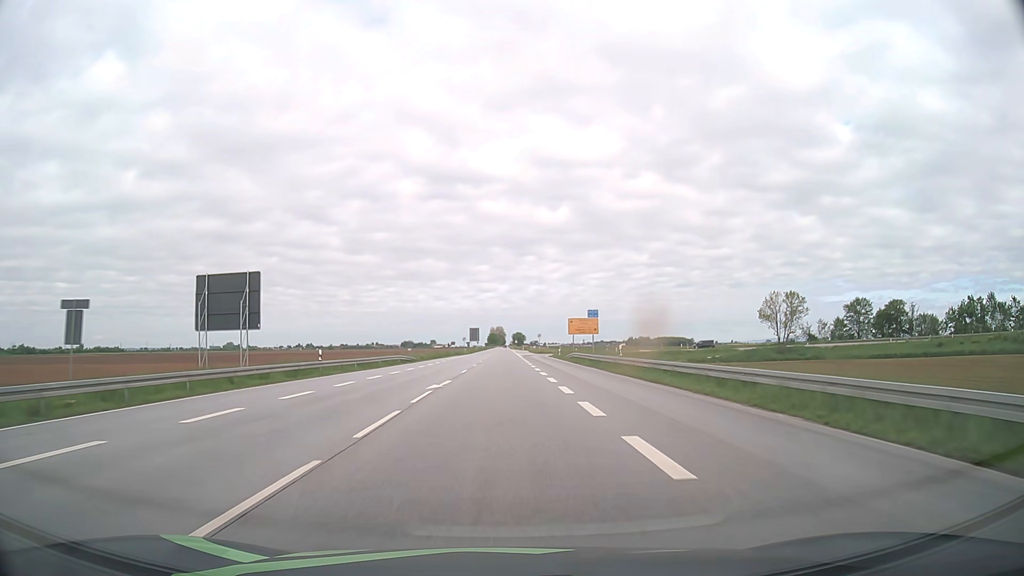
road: primary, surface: asphalt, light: Day
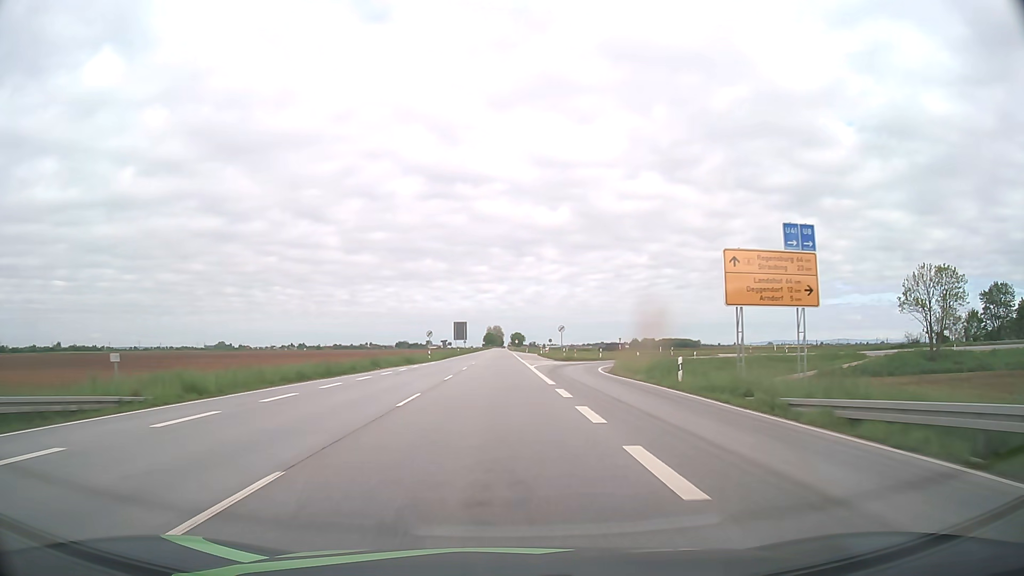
(+0.1, +55.1) m; 0°
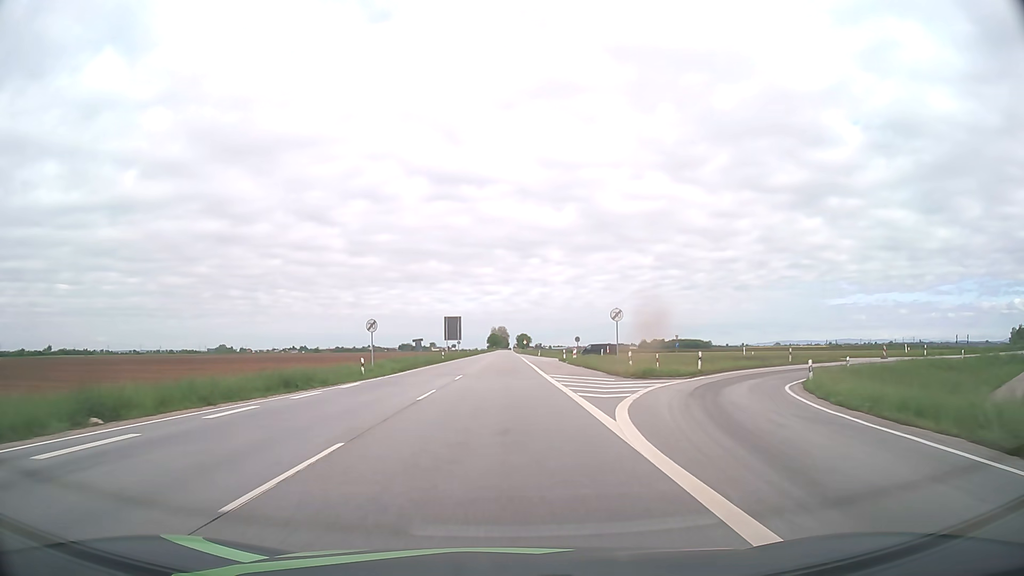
(-0.1, +34.0) m; 0°
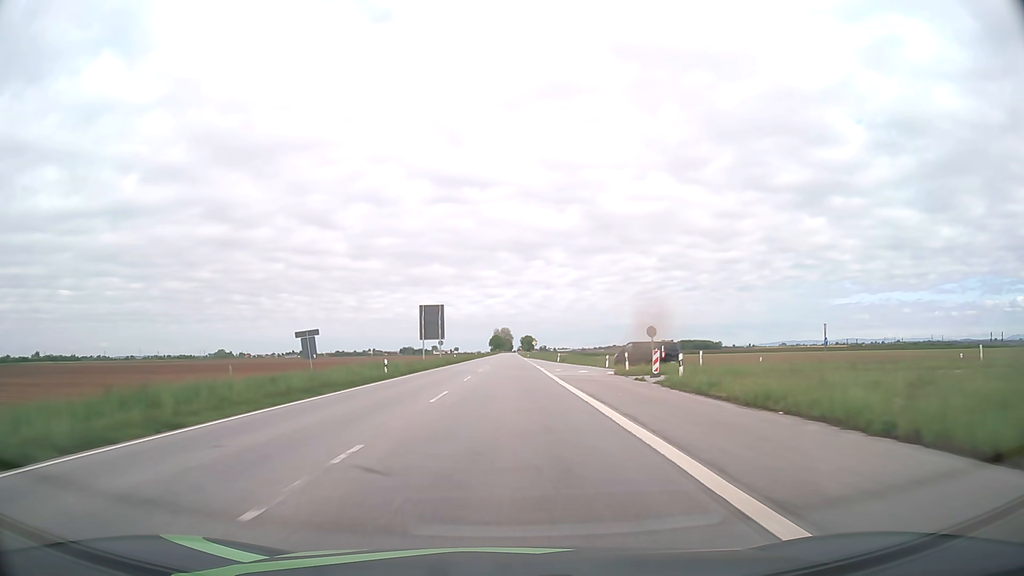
(0.0, +36.7) m; 0°
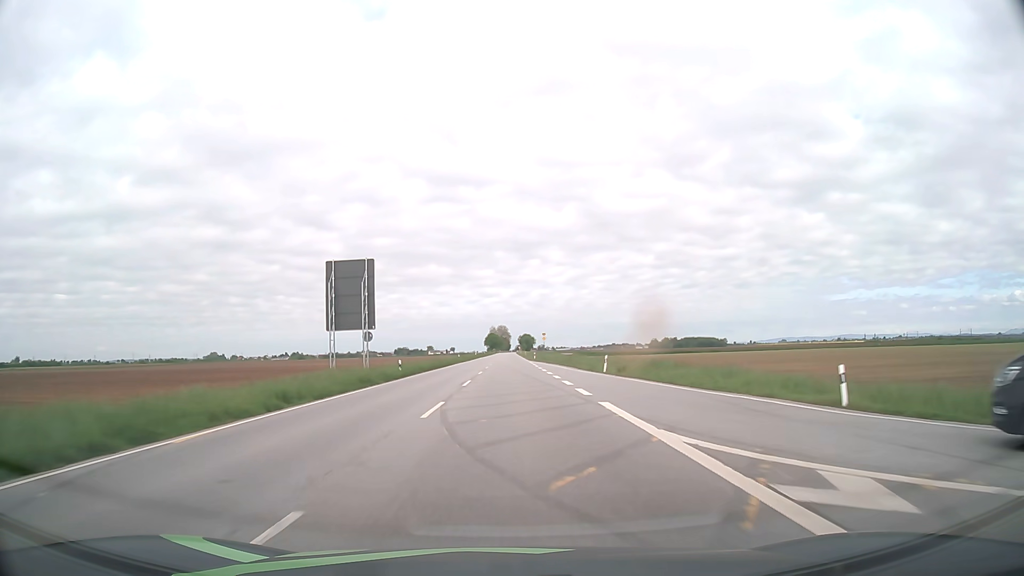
(0.0, +40.2) m; 0°
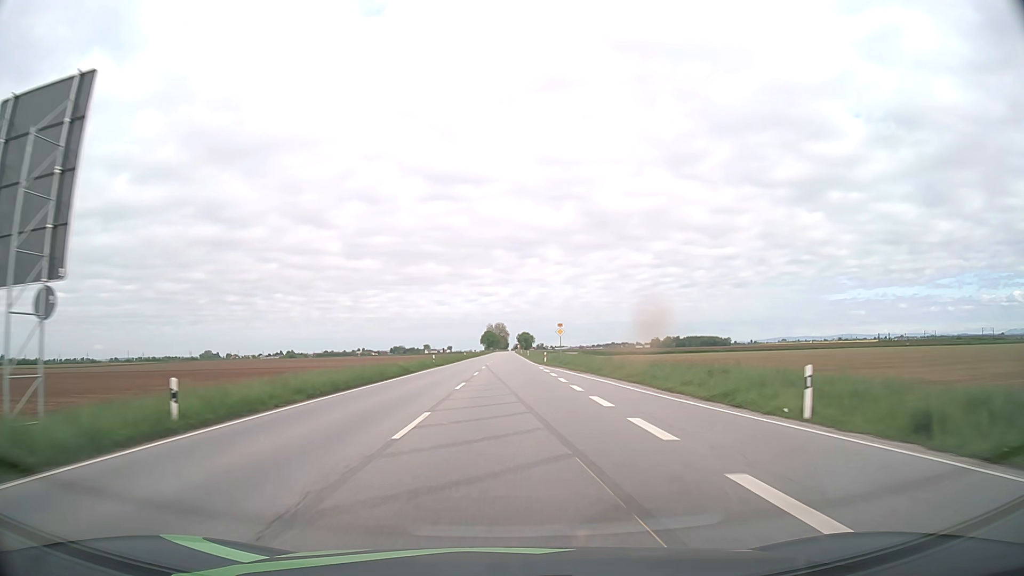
(0.0, +28.3) m; 0°
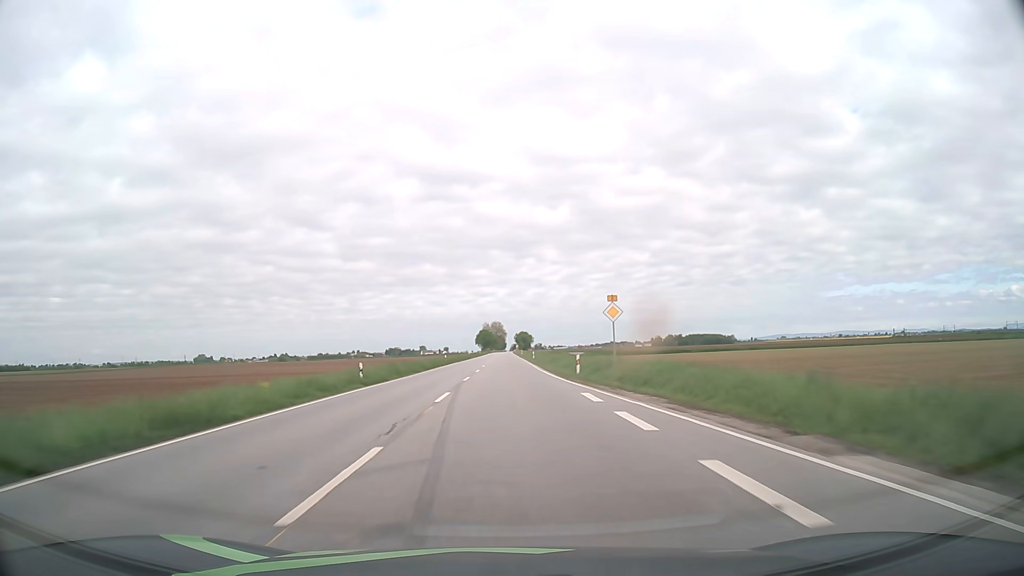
(+0.1, +29.3) m; 0°
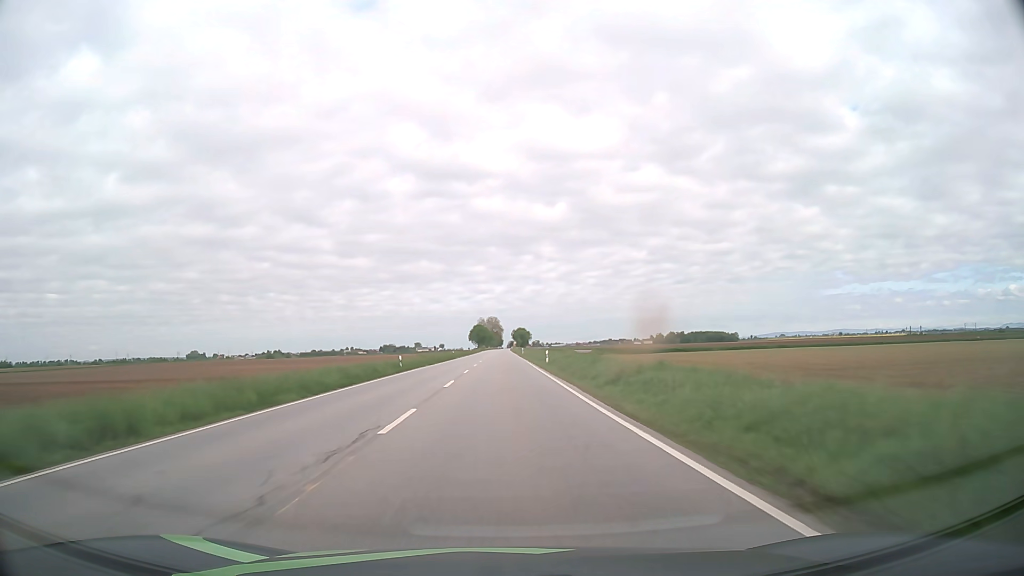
(+0.1, +30.0) m; 0°
(0, +10) (0, +20) (0, +30) (0, +40) (0, +50) (0, +60) (0, +70) (0, +80) (0, +90) (0, +100) m
